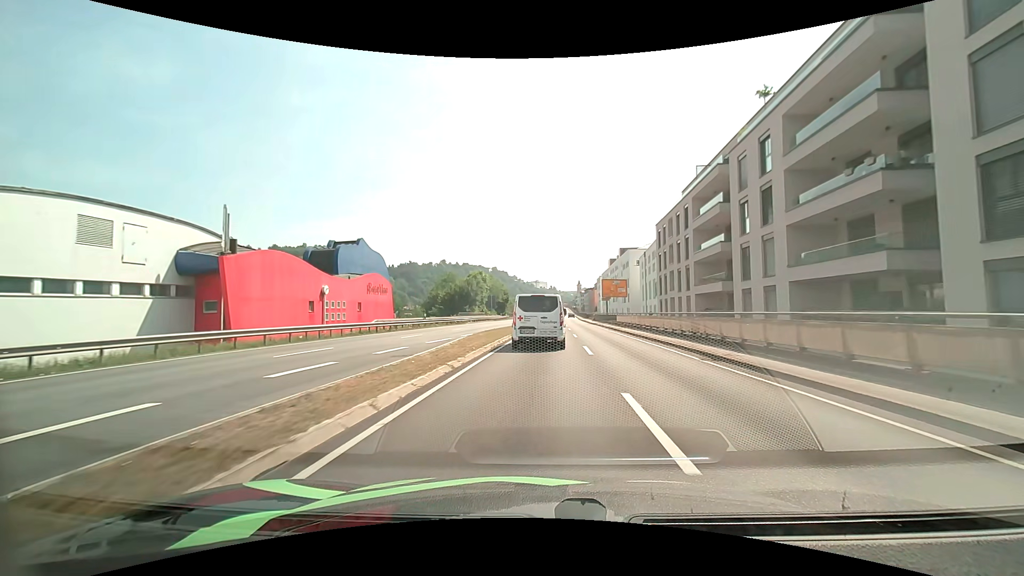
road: primary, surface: asphalt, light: Day
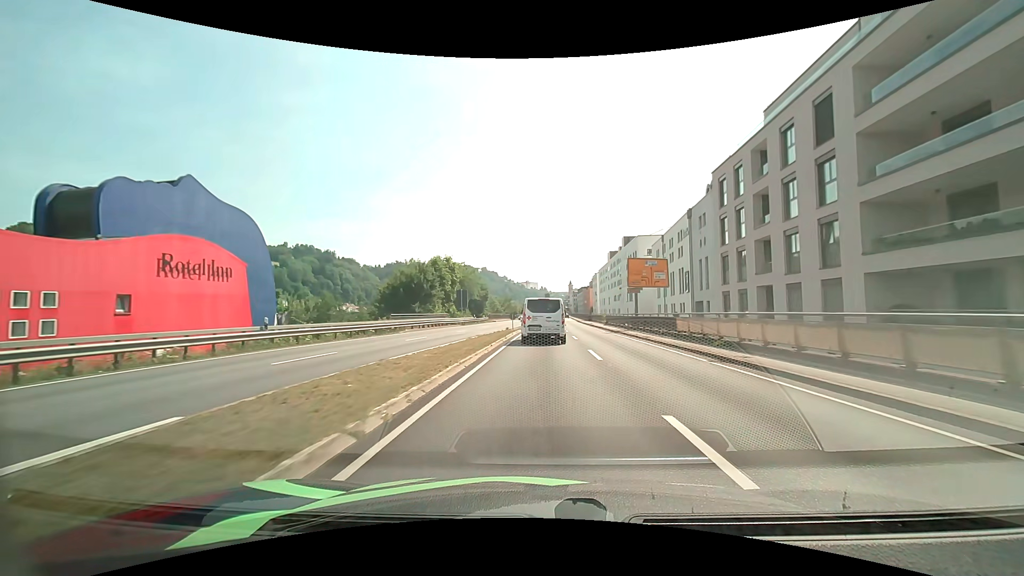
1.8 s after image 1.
(+0.4, +25.8) m; +1°
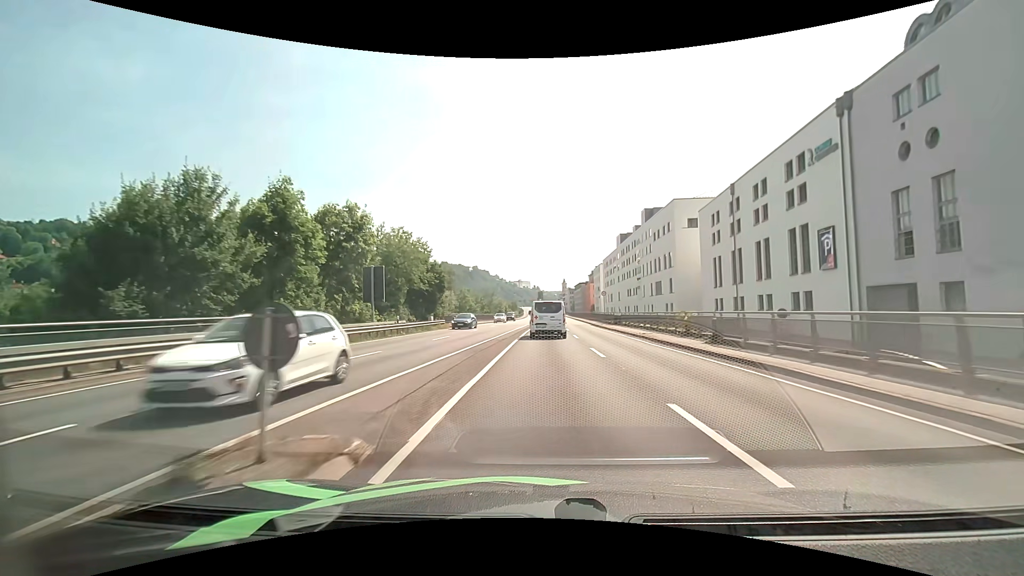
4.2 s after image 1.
(+0.3, +35.3) m; +1°
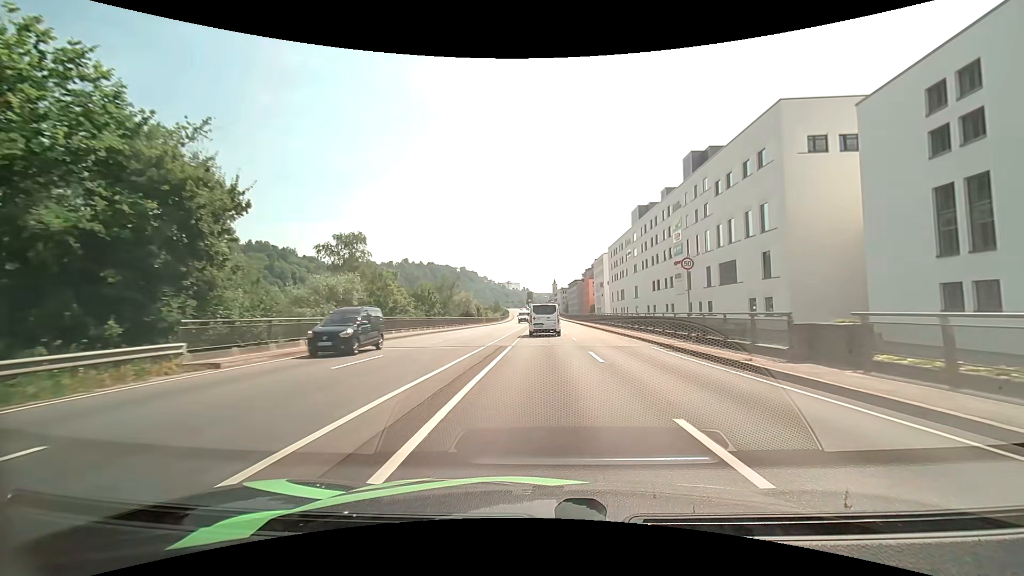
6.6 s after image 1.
(+0.5, +37.2) m; +1°
(0, +10) (0, +20) (0, +30) (0, +40) (0, +50) (0, +60) (0, +70) (0, +80) (0, +90) (0, +100) m
